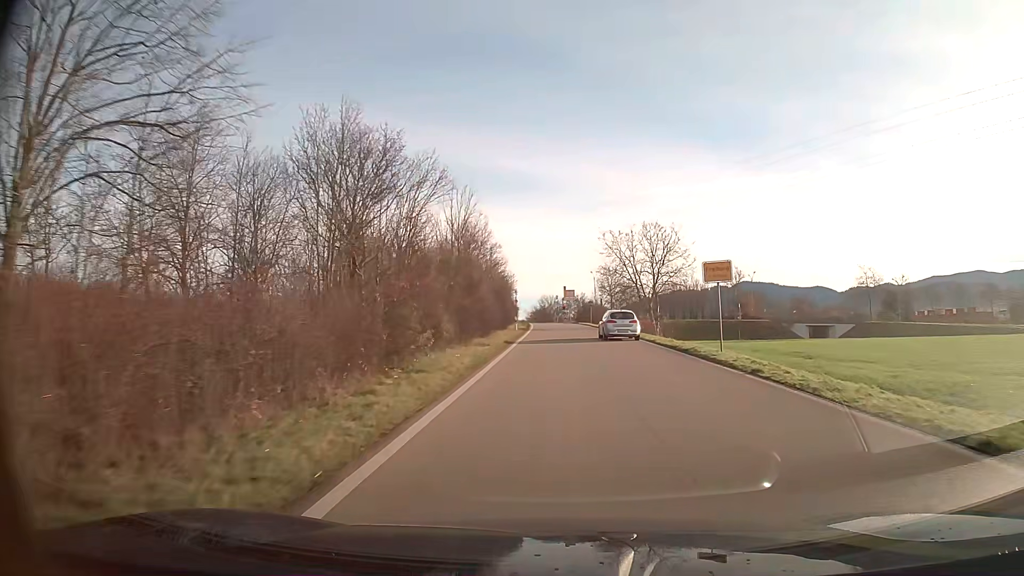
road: trunk_link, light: Day
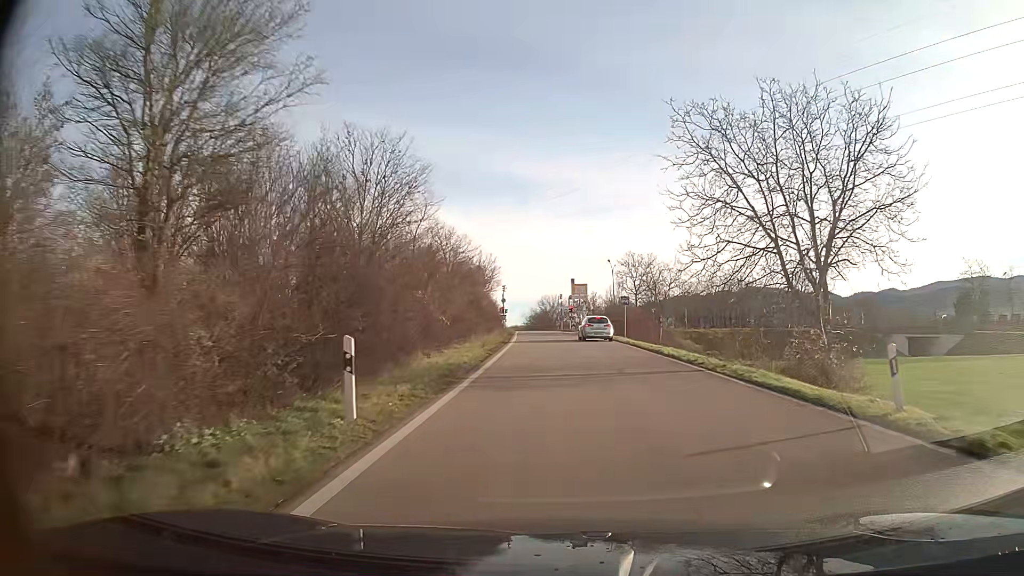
(-0.1, +36.6) m; 0°
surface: asphalt
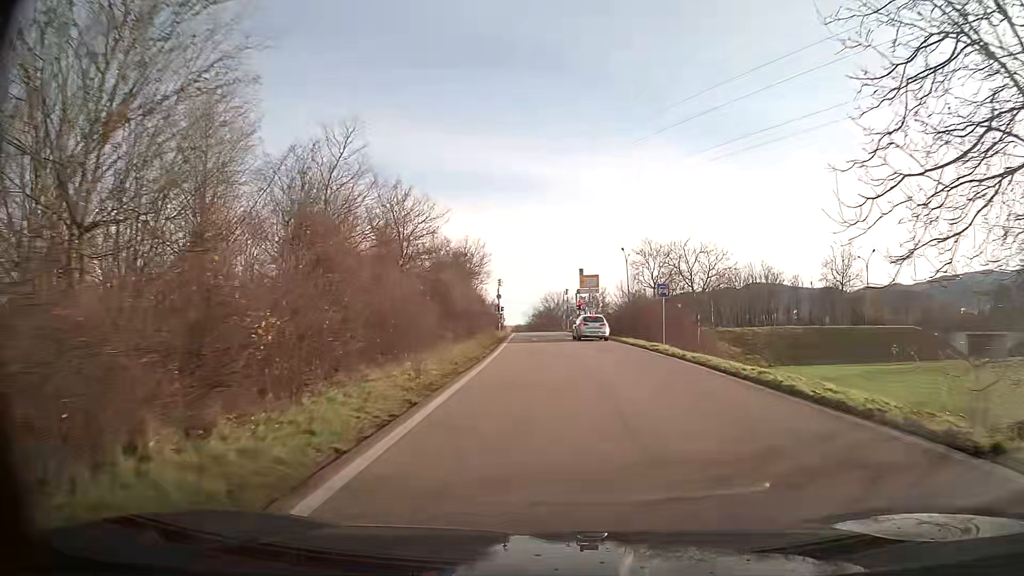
(0.0, +13.8) m; 0°
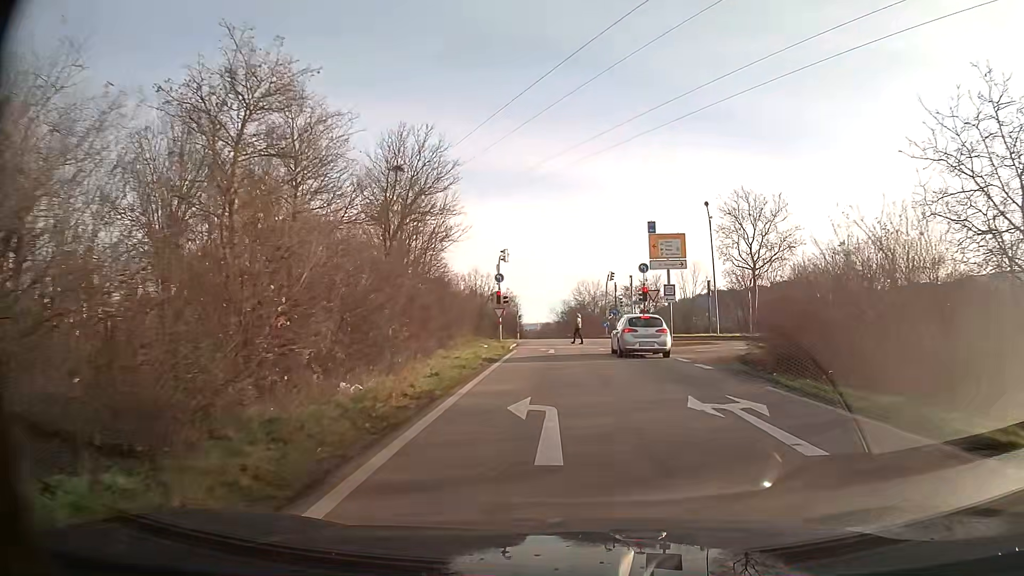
(-0.8, +31.8) m; -3°
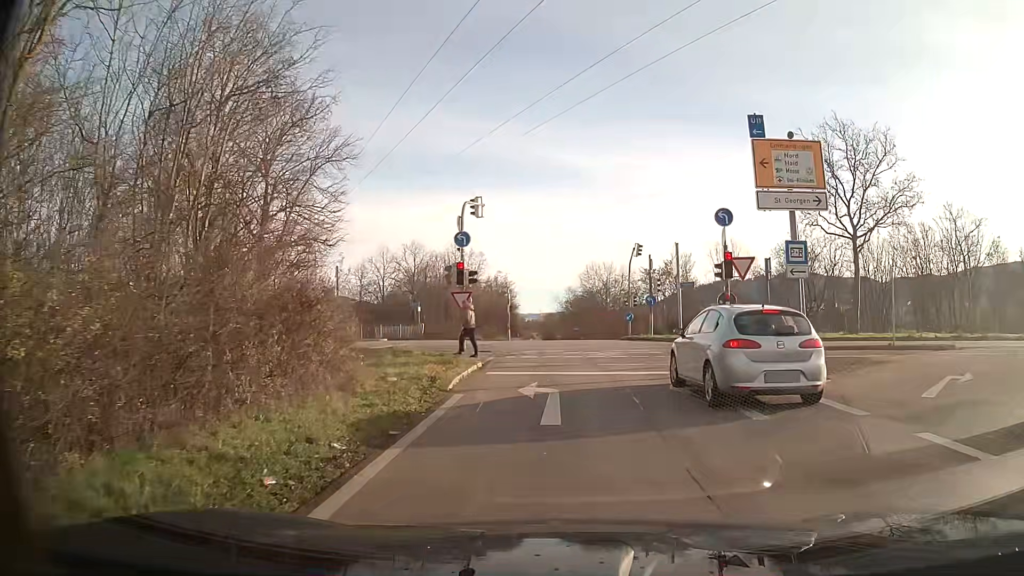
(0.0, +17.5) m; 0°
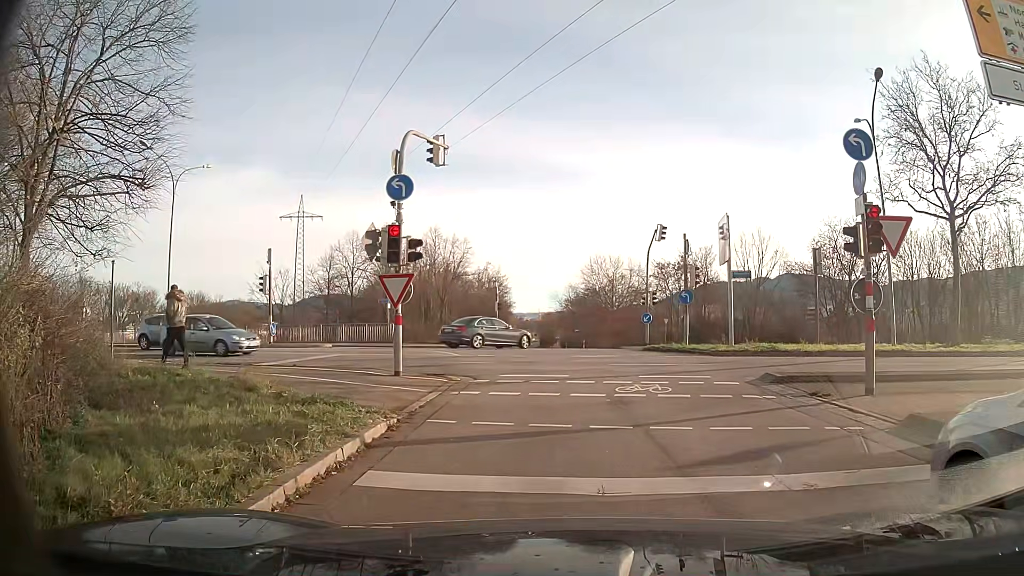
(0.0, +9.3) m; 0°
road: primary_link
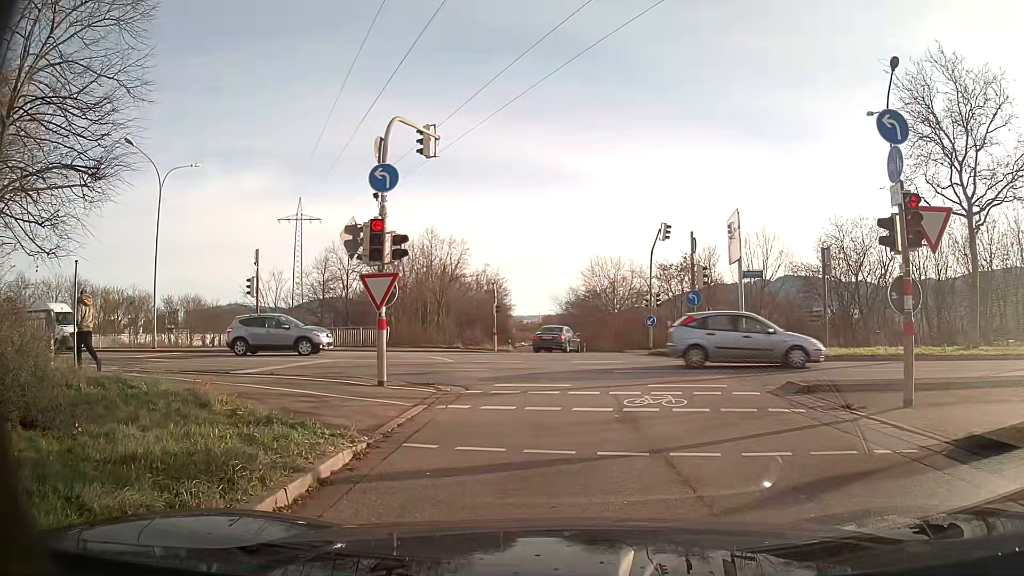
(0.0, +1.3) m; 0°
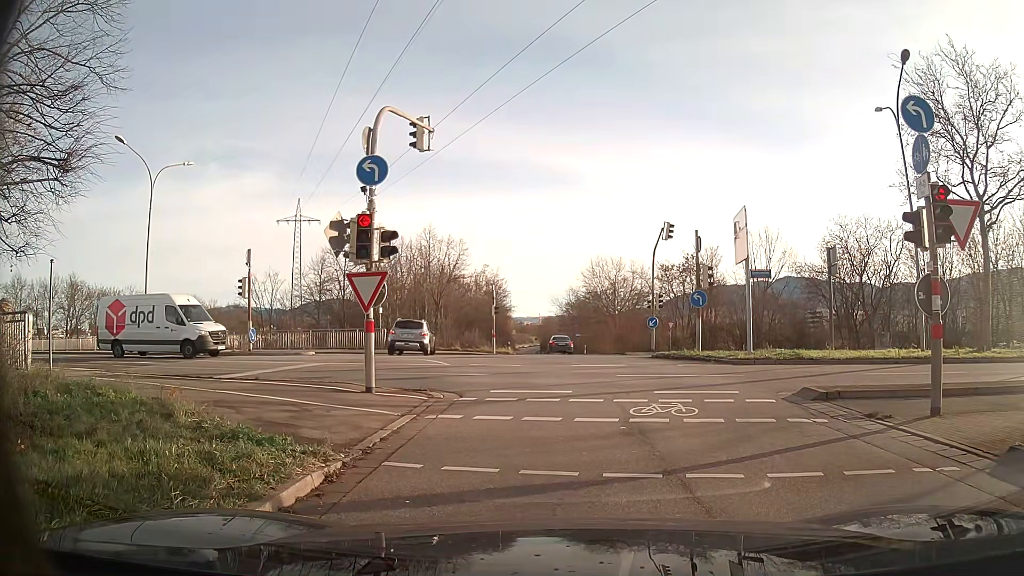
(0.0, +0.8) m; 0°
